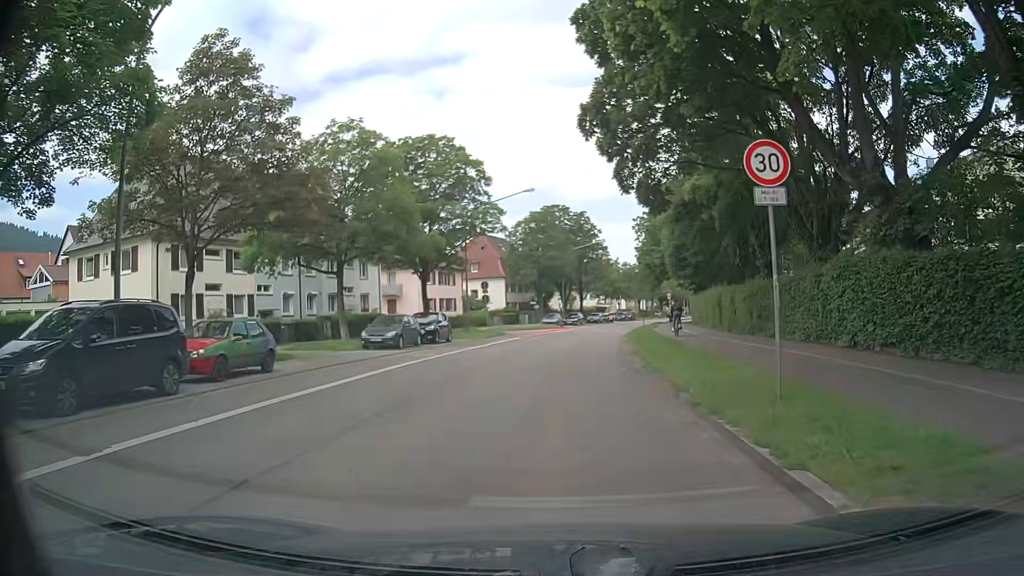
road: secondary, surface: asphalt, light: Day
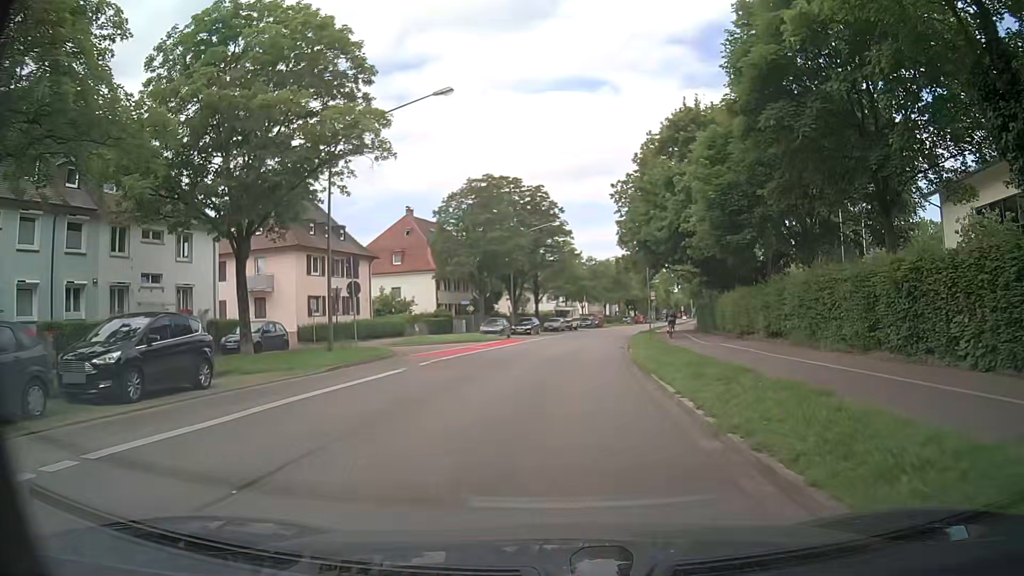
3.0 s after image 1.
(+0.5, +22.4) m; +3°
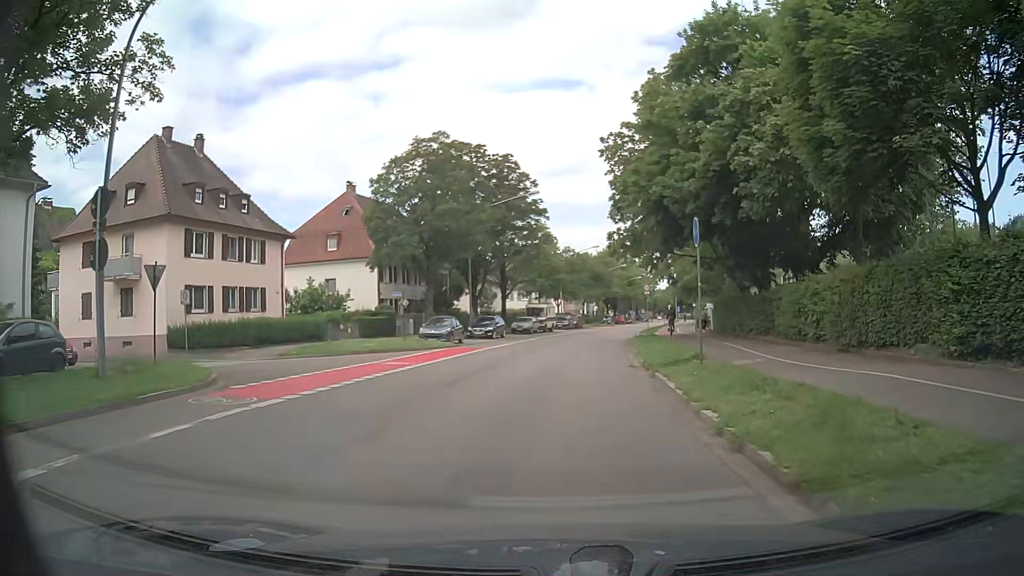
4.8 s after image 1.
(+0.2, +13.6) m; +1°
(0, +10) (+1, +20) (+2, +30) (+3, +40) (+5, +50) (+7, +60) (+9, +69) (+11, +79) (+13, +89) (+15, +99) m
